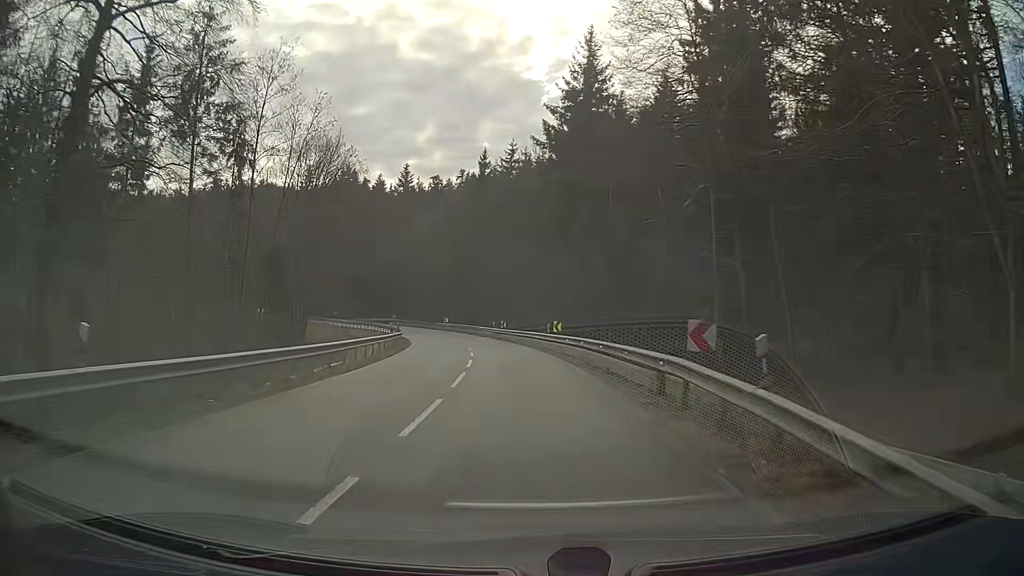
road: secondary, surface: asphalt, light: Day
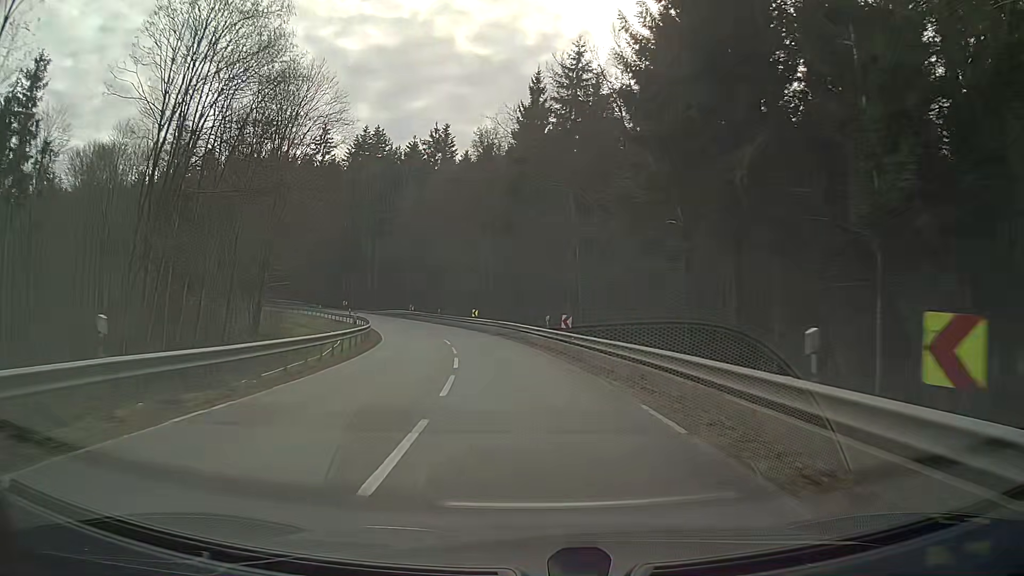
(-1.0, +28.3) m; -5°
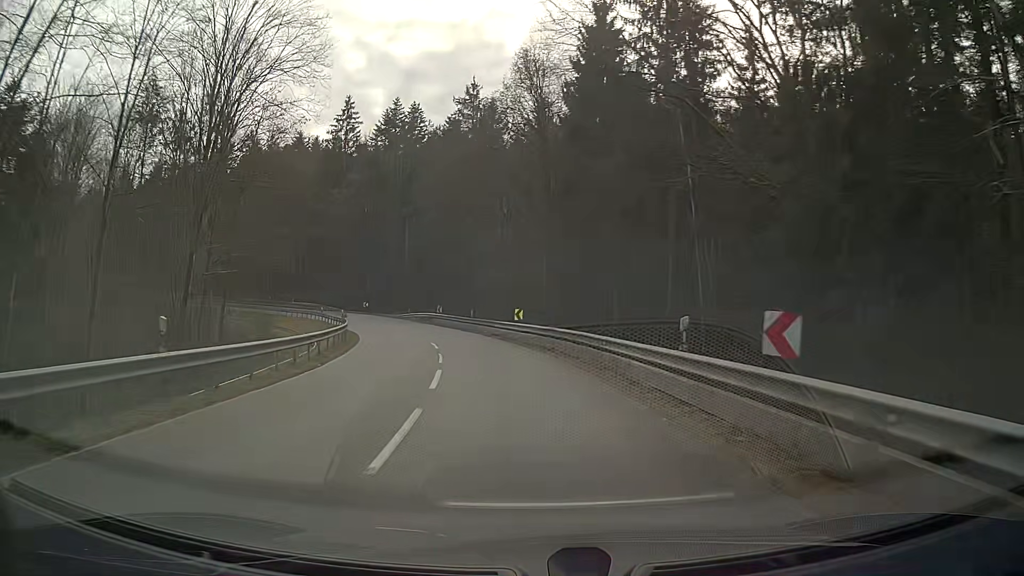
(-0.8, +18.5) m; -5°
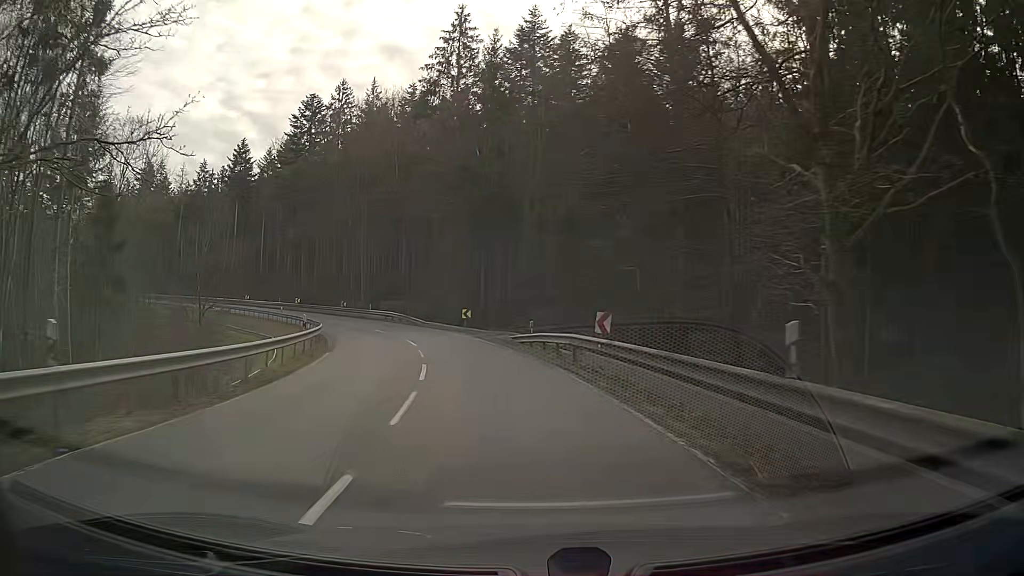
(-4.0, +36.0) m; -15°
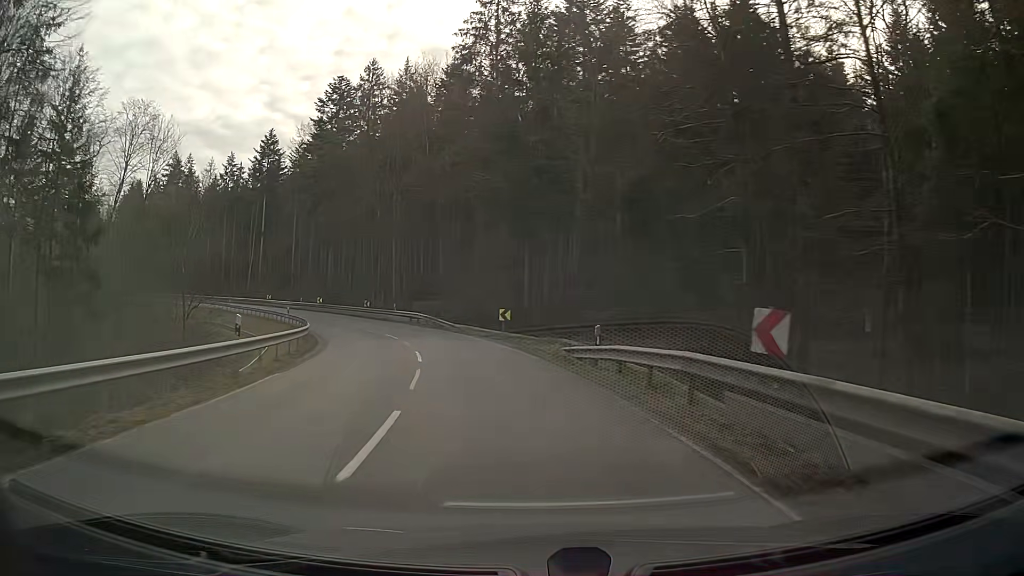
(-0.4, +9.0) m; -5°
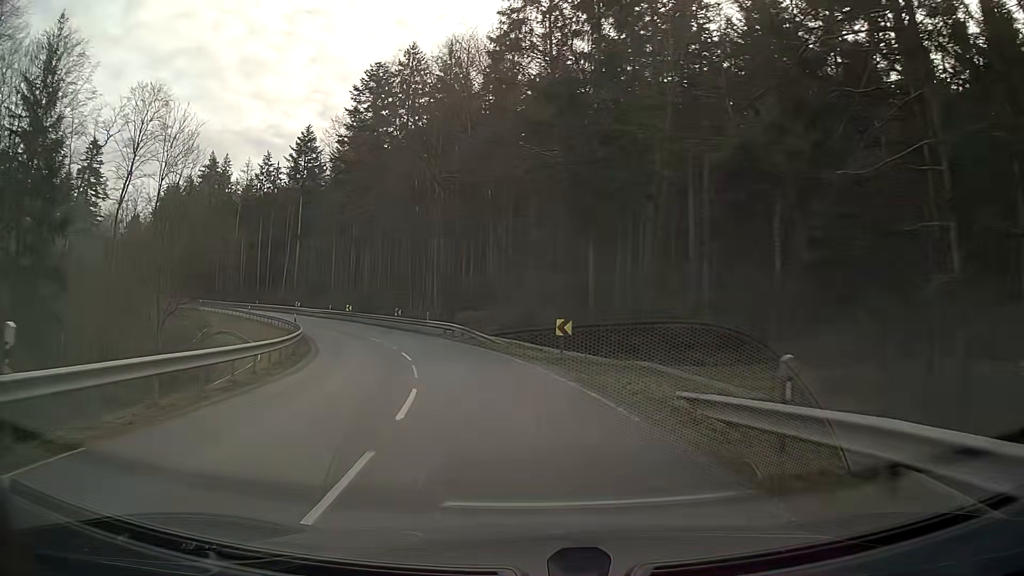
(-0.4, +9.0) m; -6°
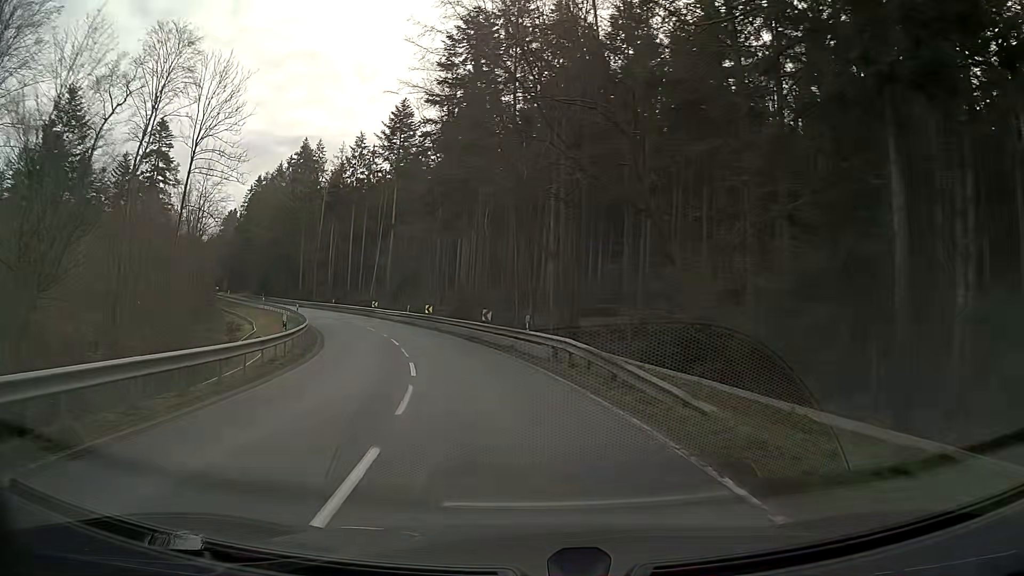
(-1.8, +17.7) m; -10°
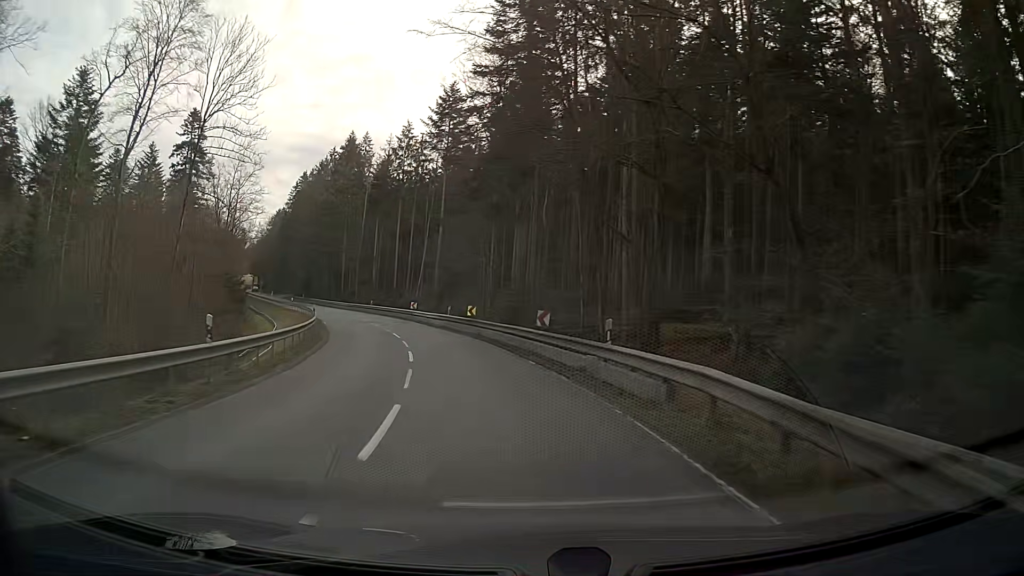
(-0.3, +8.9) m; -4°
